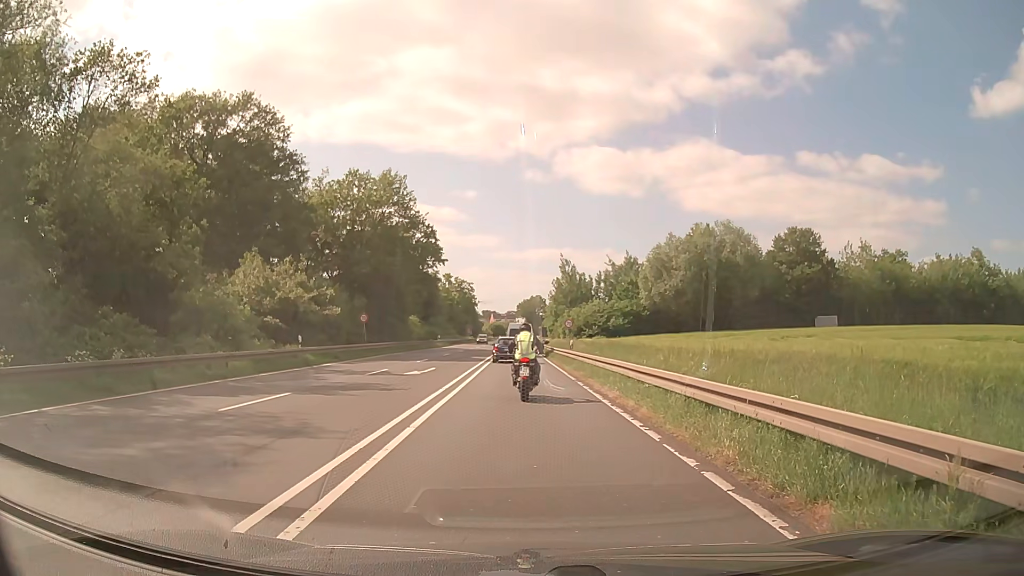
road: primary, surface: asphalt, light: Day
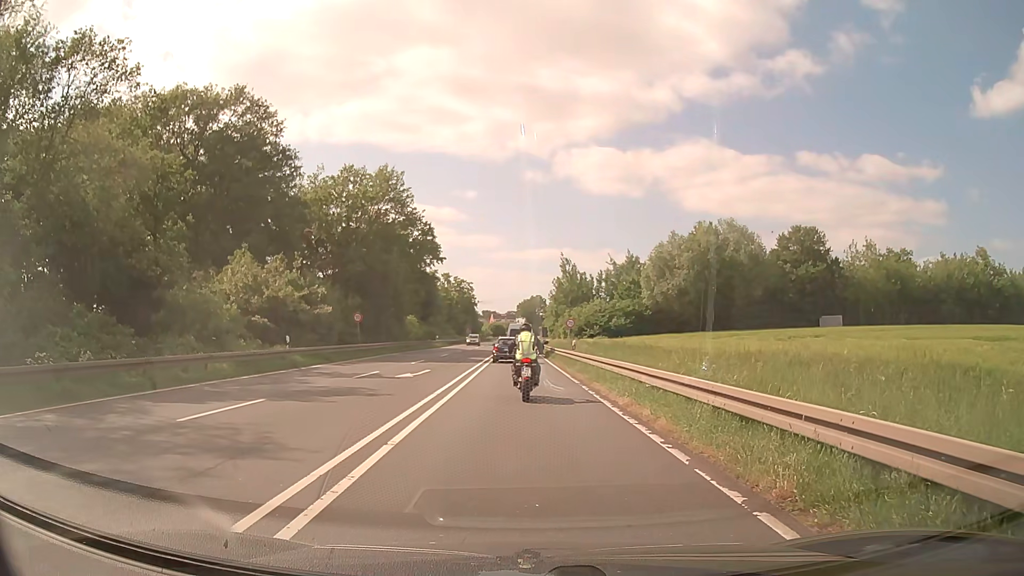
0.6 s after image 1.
(0.0, +1.6) m; 0°
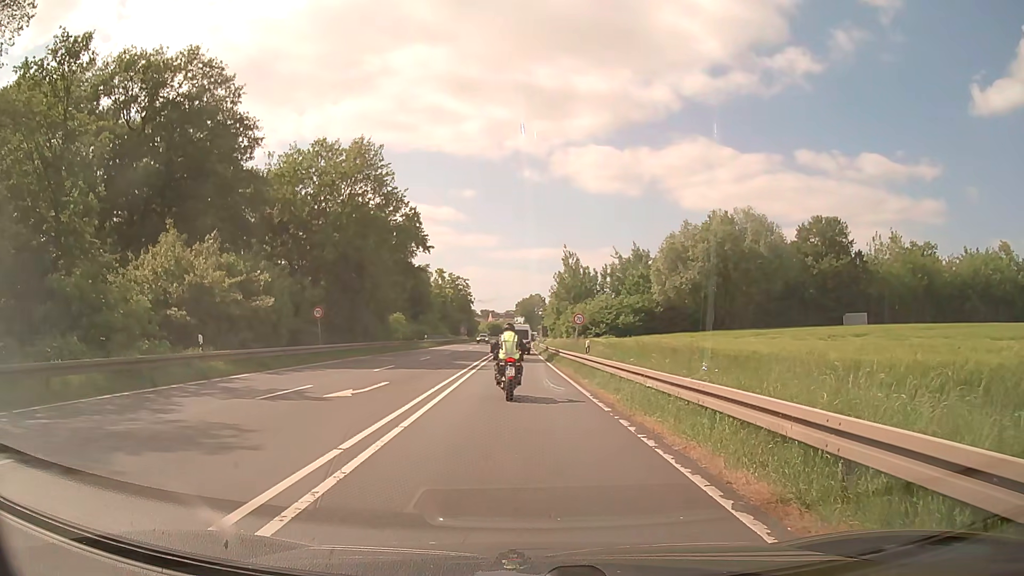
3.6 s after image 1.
(0.0, +8.2) m; 0°
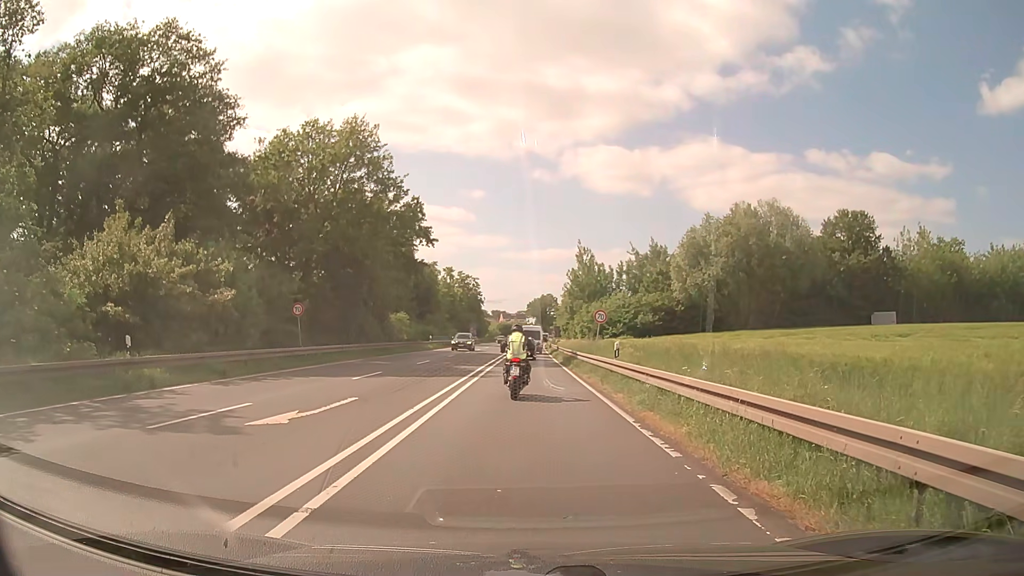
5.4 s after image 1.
(-0.1, +5.0) m; -2°
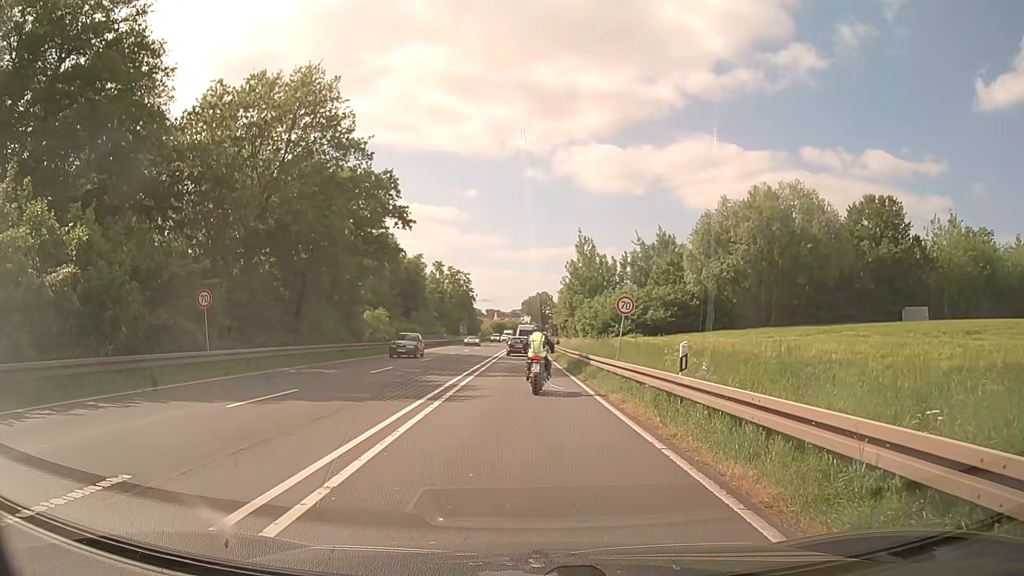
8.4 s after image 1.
(+0.1, +9.1) m; +1°
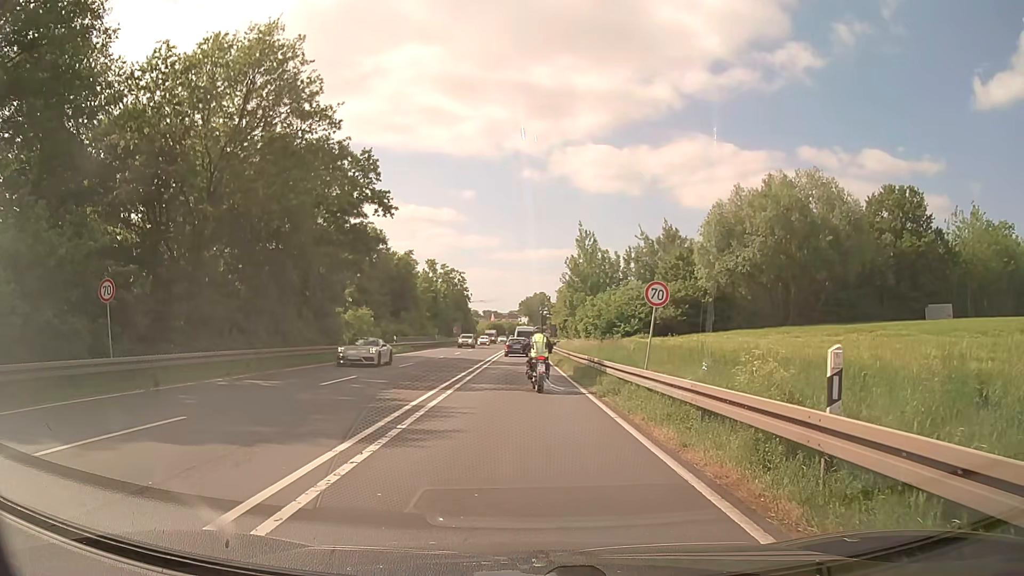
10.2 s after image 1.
(0.0, +5.7) m; 0°
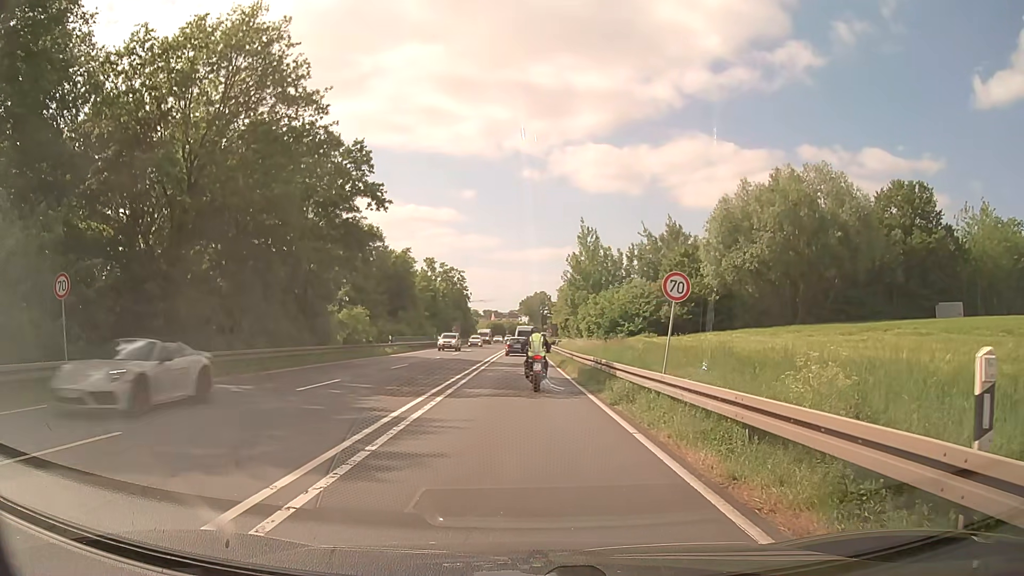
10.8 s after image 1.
(0.0, +2.1) m; 0°
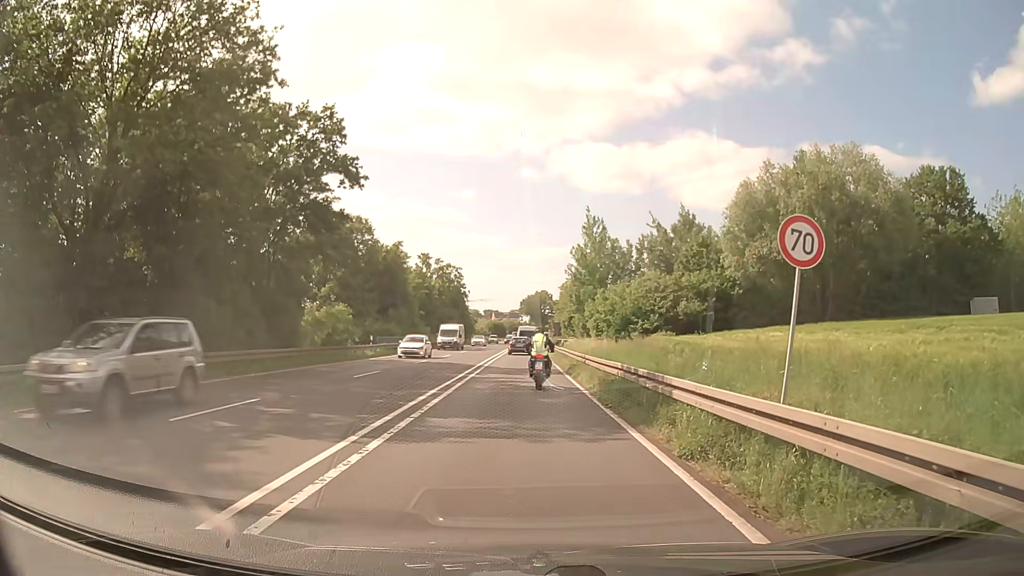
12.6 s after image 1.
(-0.1, +6.5) m; -1°
(0, +10) (0, +20) (0, +30) (0, +40) (0, +50) (0, +60) (0, +70) (0, +80) (+1, +90) (+1, +100) m
